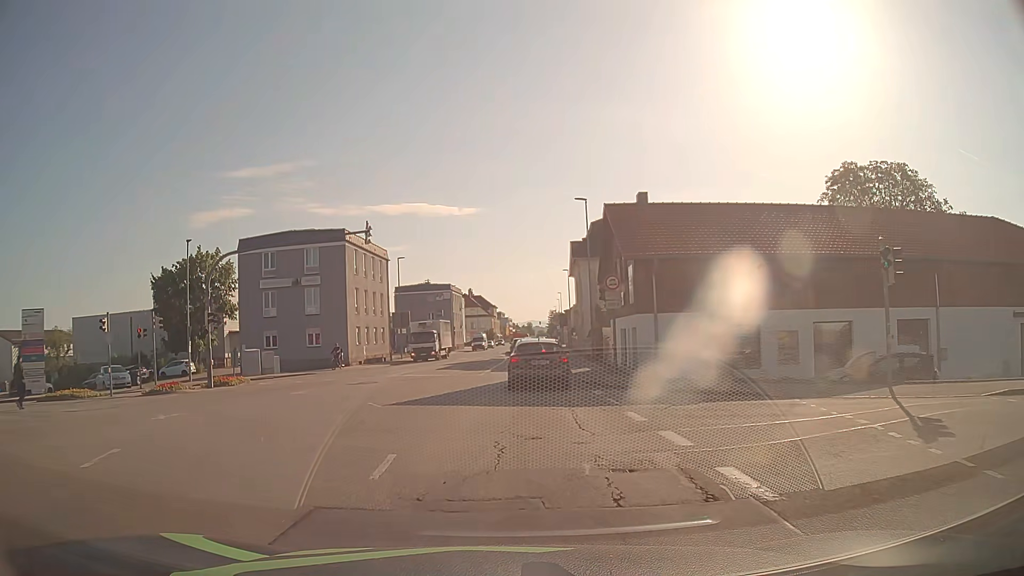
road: tertiary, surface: asphalt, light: Day
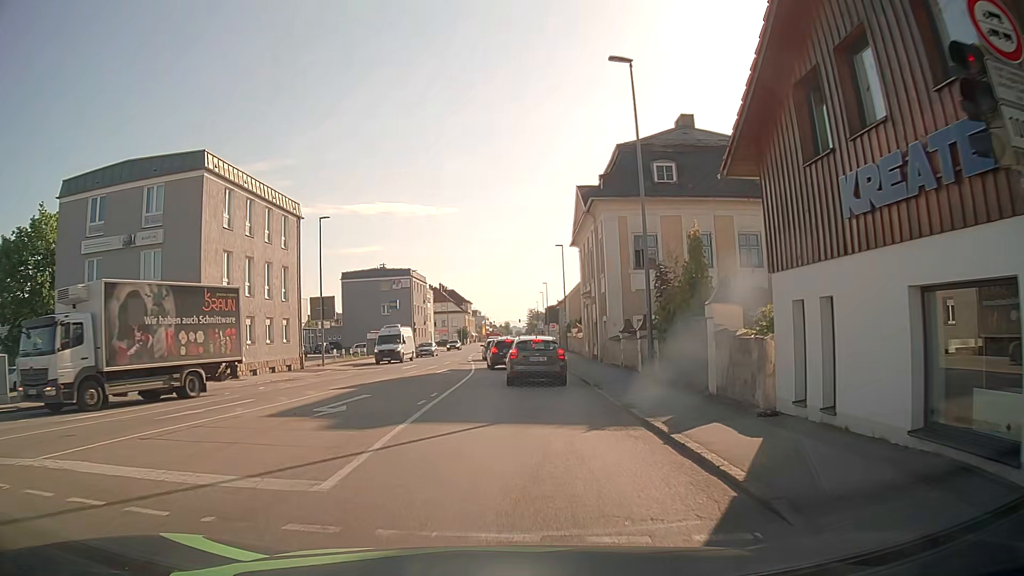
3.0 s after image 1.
(+0.5, +22.1) m; +2°
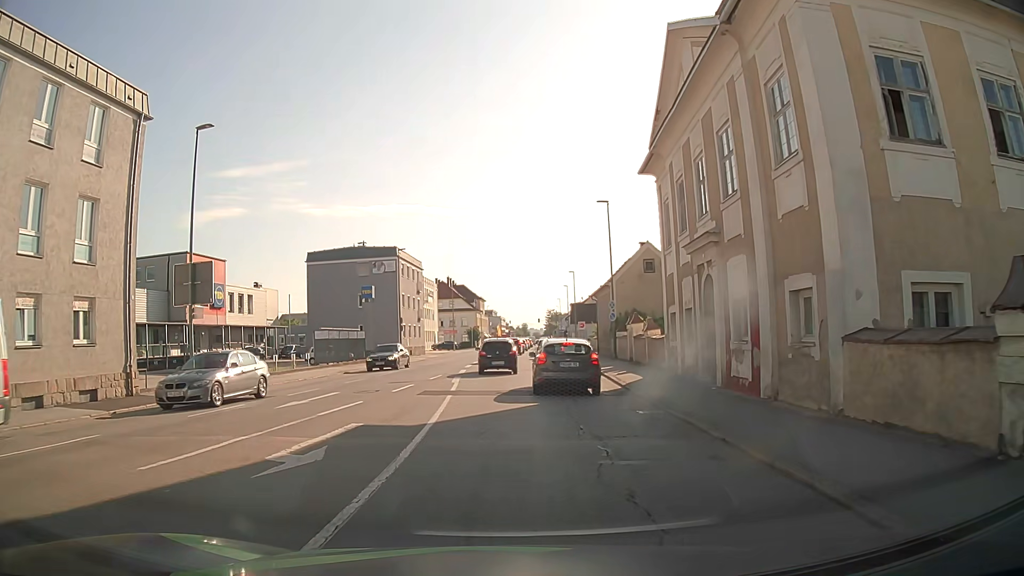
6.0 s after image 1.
(+0.1, +21.5) m; -1°
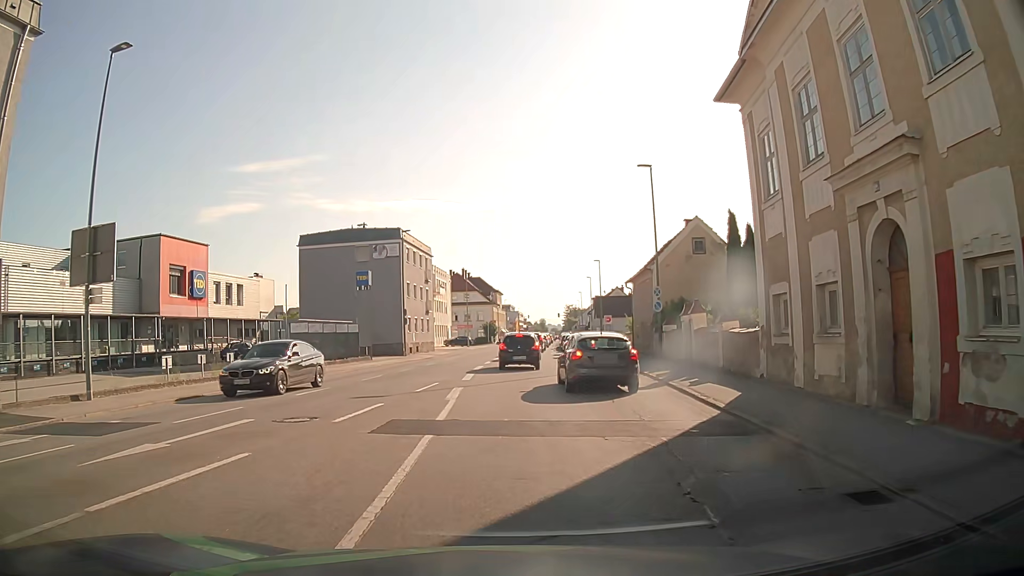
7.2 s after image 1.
(-0.2, +8.1) m; -2°
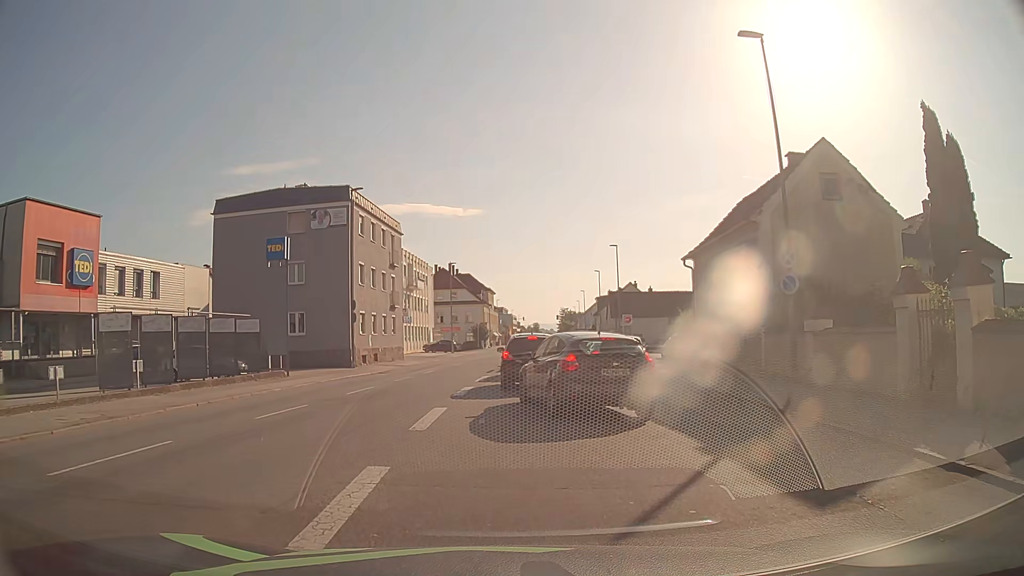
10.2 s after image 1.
(+0.1, +16.9) m; 0°
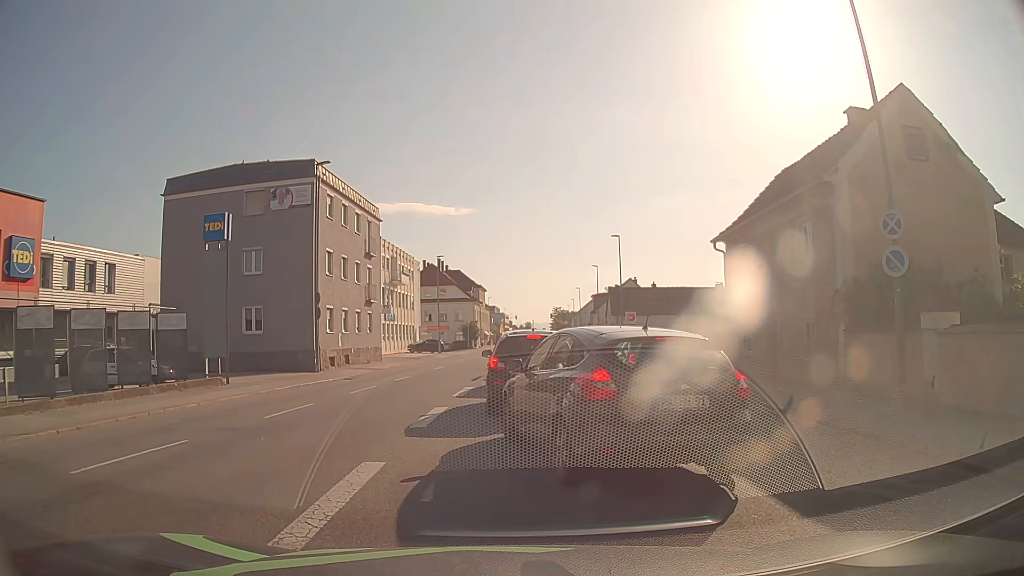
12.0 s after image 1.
(+0.1, +5.6) m; +2°
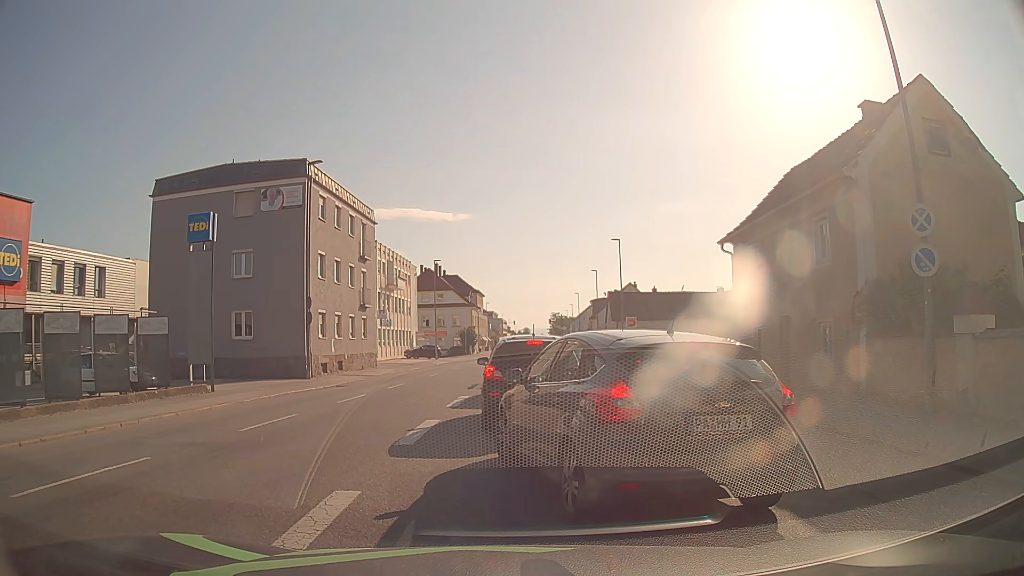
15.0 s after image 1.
(0.0, +1.2) m; 0°
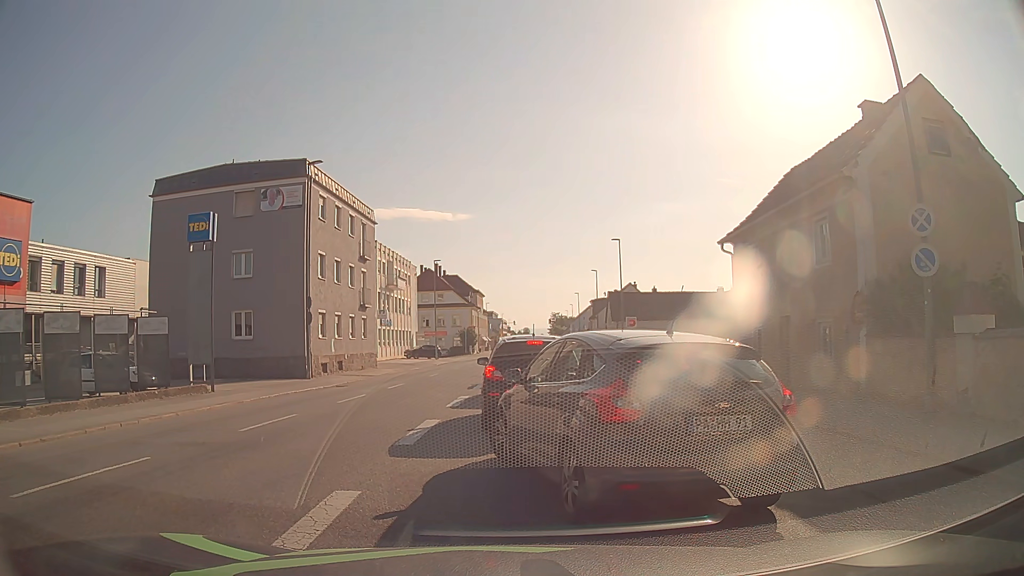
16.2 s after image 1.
(0.0, 0.0) m; 0°
(0, +10) (0, +20) (0, +30) (0, +40) (+1, +50) (+1, +60) (+1, +70) (+2, +80) (+2, +90) (+2, +100) m
